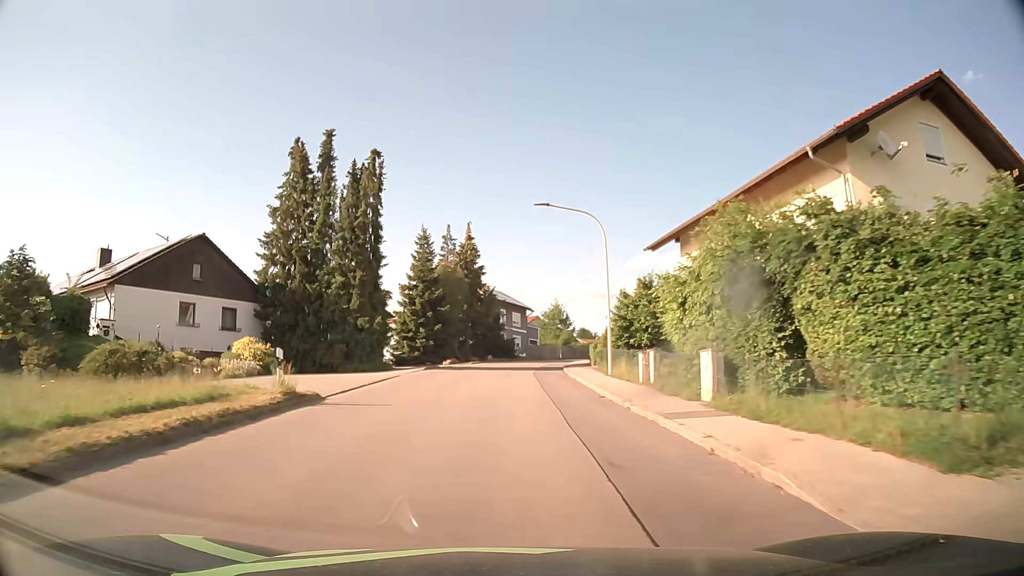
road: tertiary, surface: asphalt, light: Day
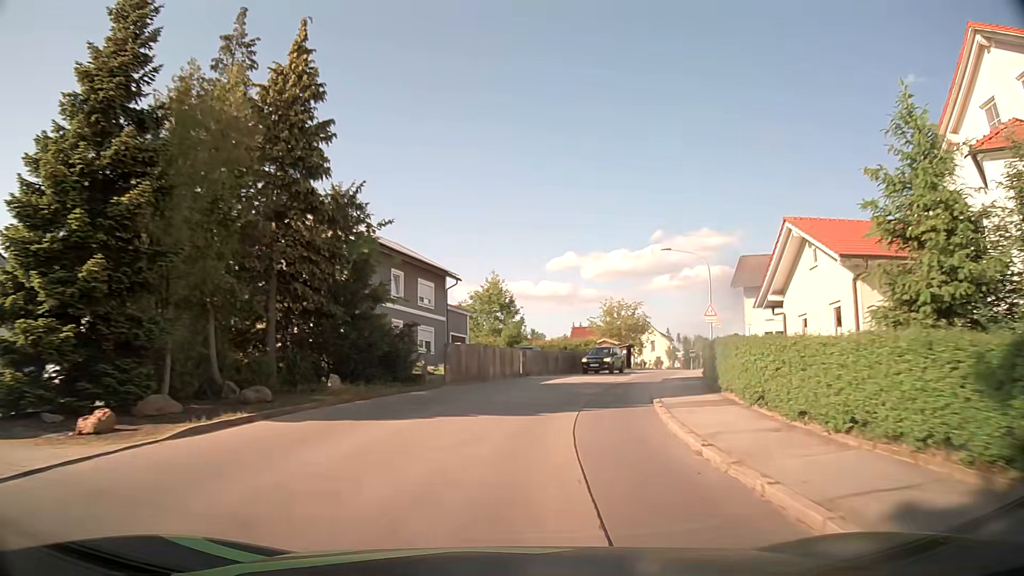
(+0.8, +39.7) m; +6°
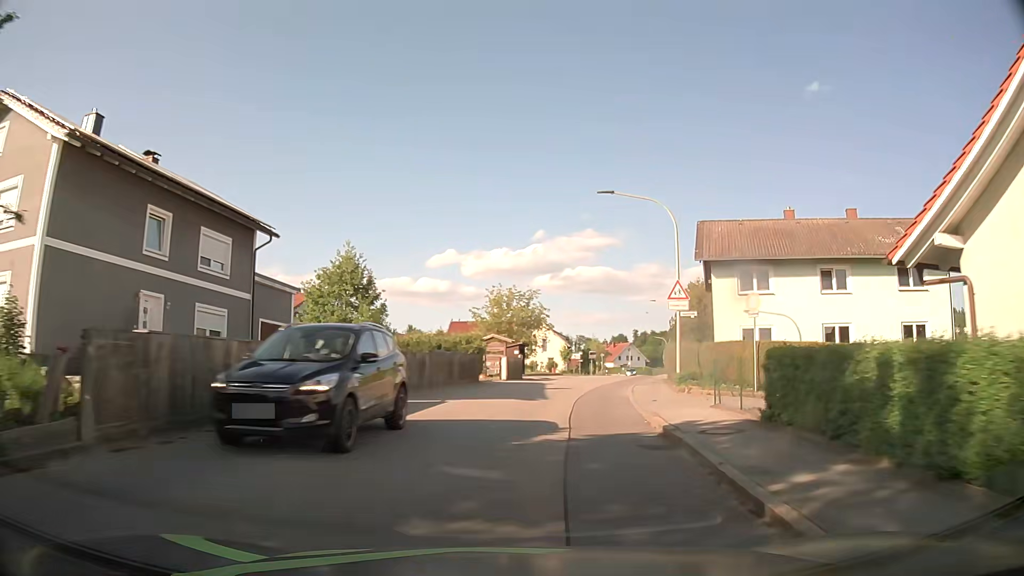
(+1.5, +15.7) m; +11°
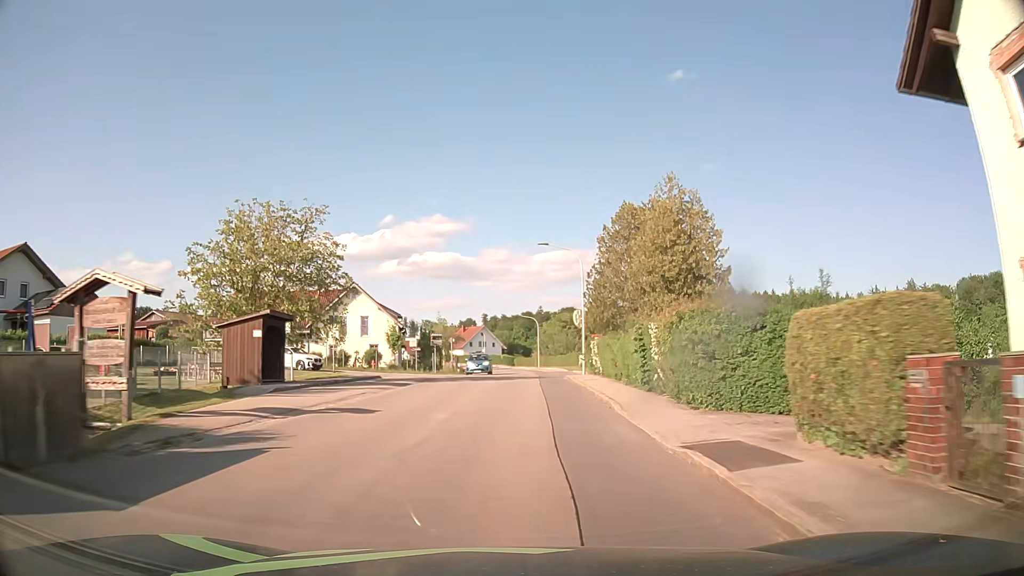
(+4.1, +31.6) m; +13°
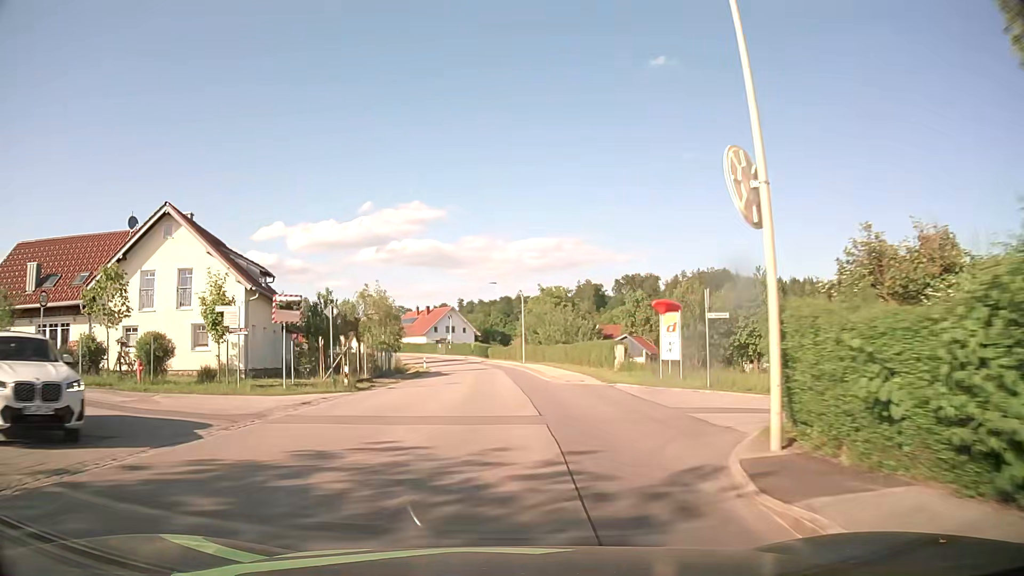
(+1.3, +32.3) m; +2°
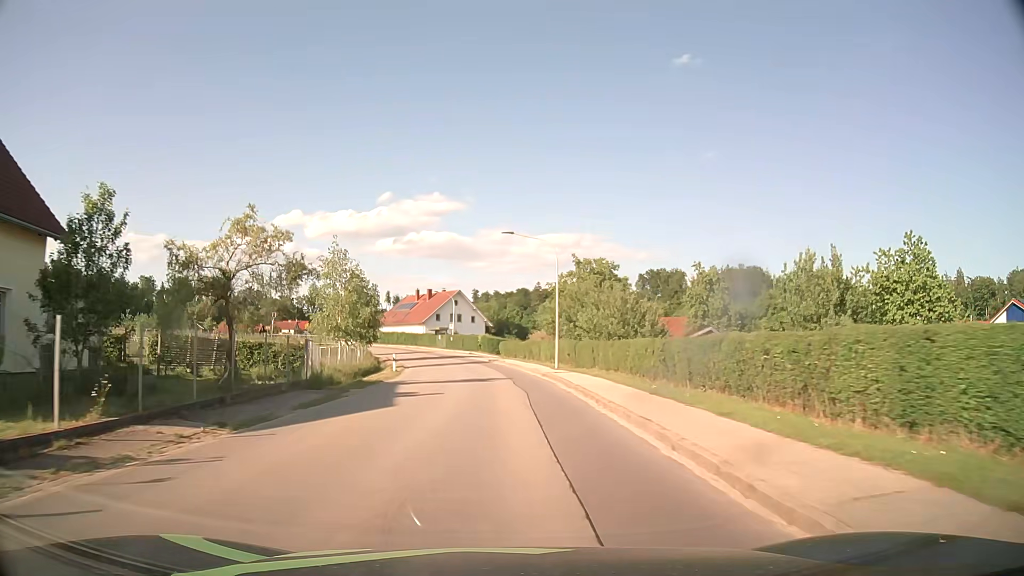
(-0.1, +24.3) m; -1°
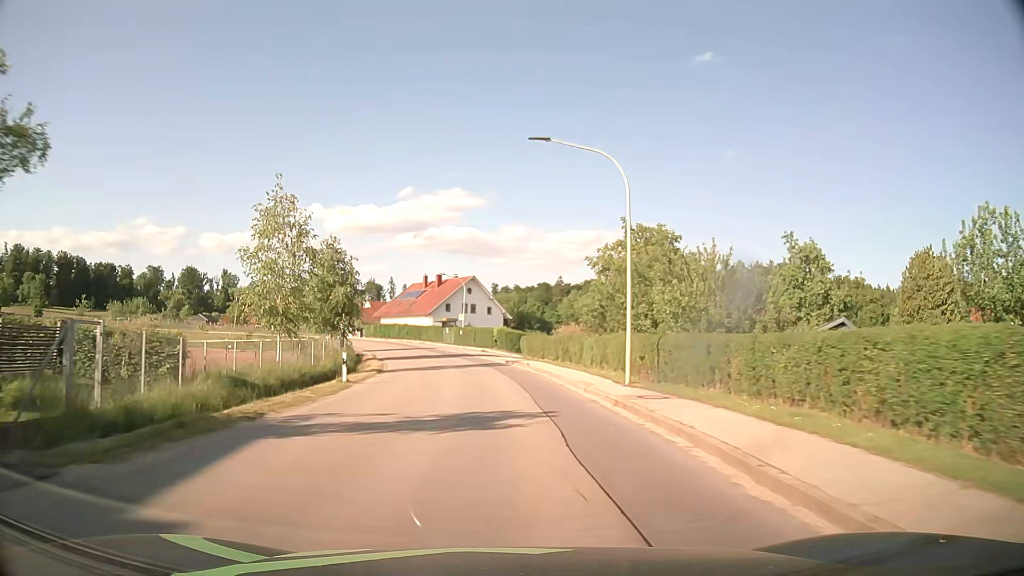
(-0.1, +16.1) m; -1°
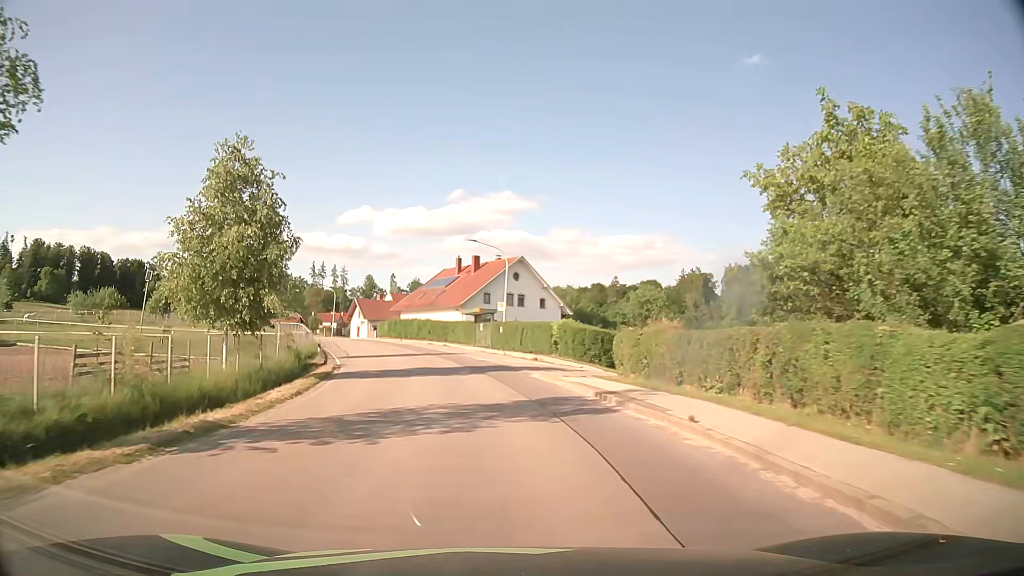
(-0.8, +24.0) m; -4°
